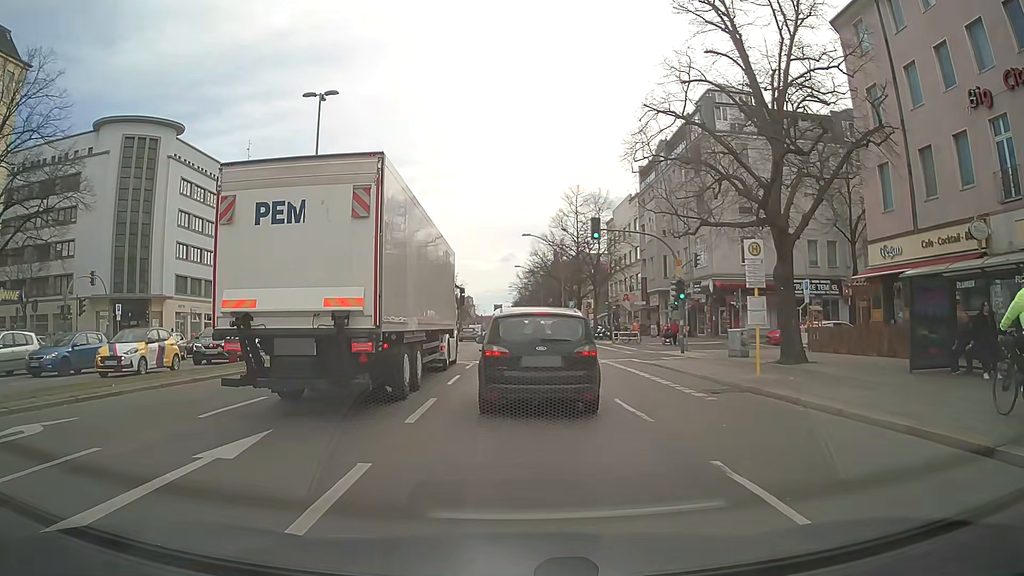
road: primary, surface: asphalt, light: Day
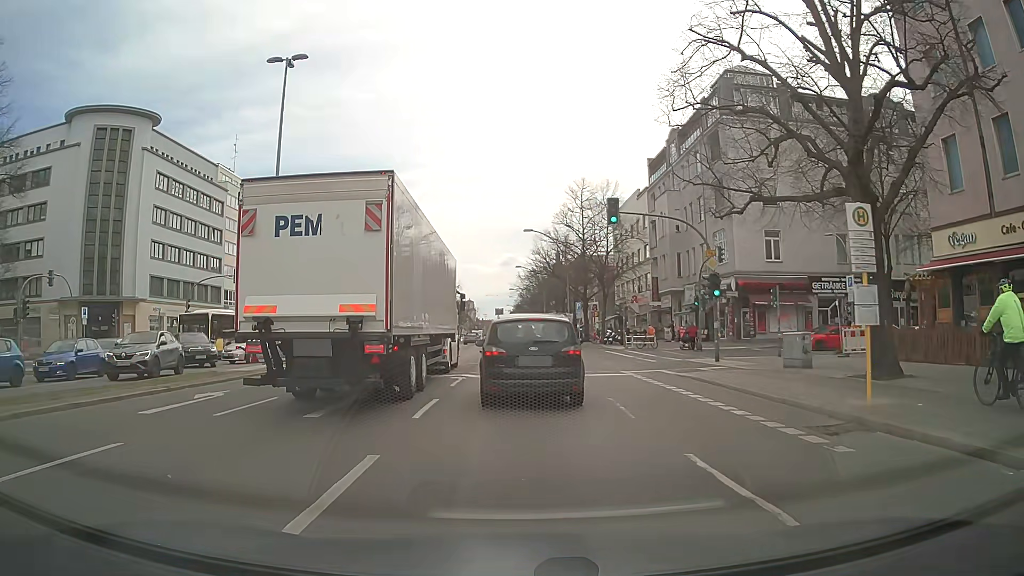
(0.0, +5.6) m; 0°
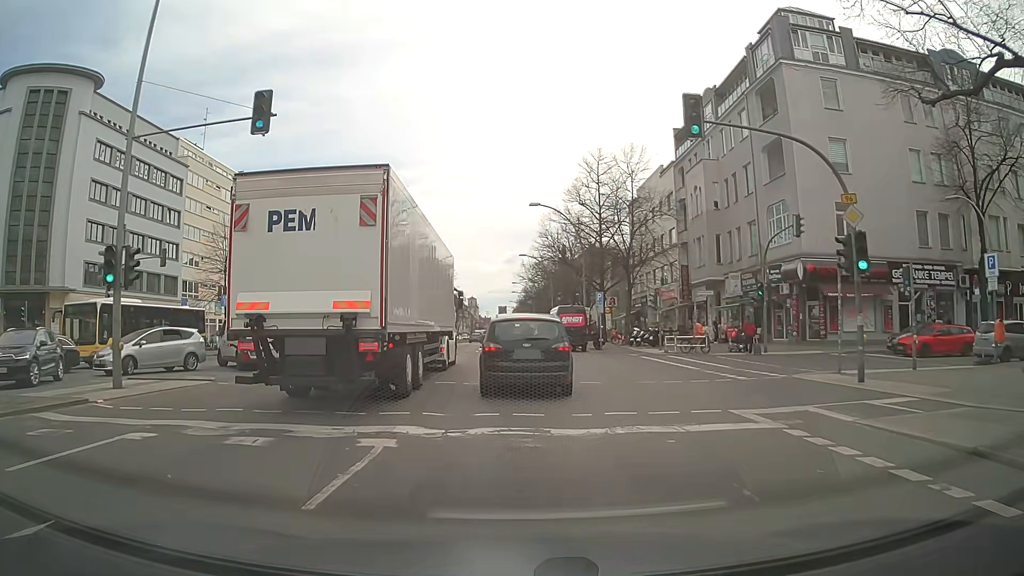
(+0.1, +11.8) m; 0°
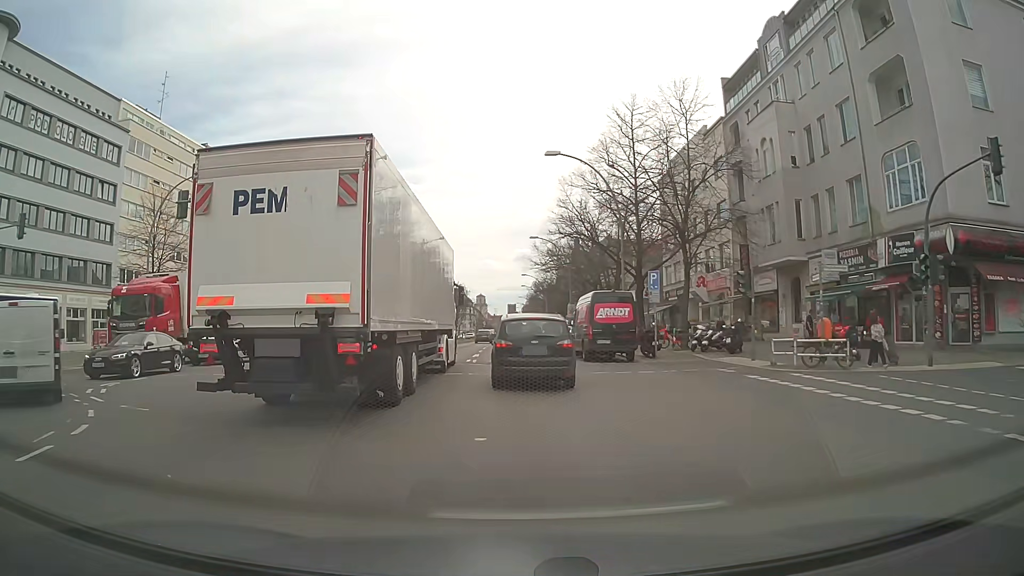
(0.0, +14.0) m; 0°
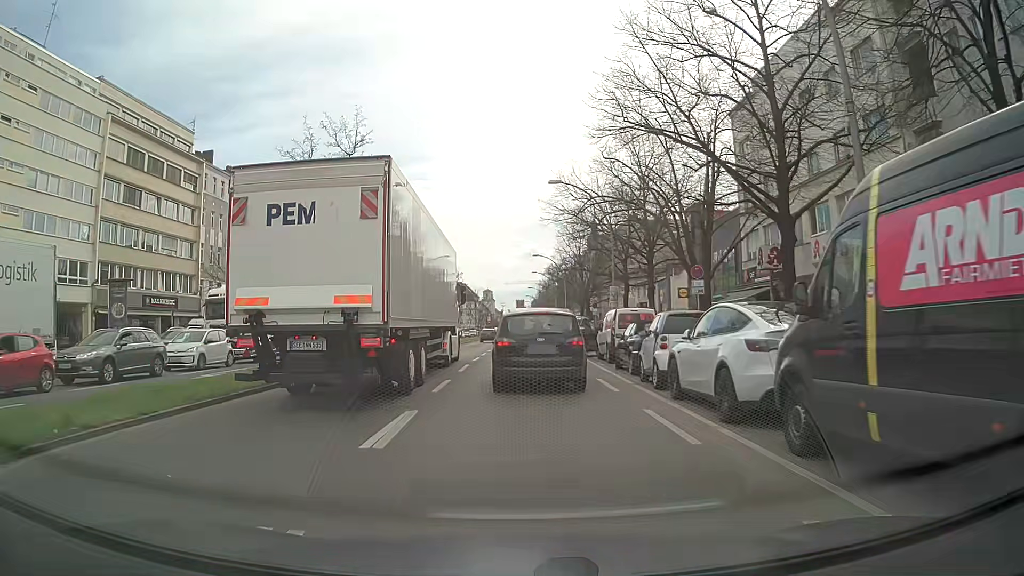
(-0.3, +23.7) m; -1°
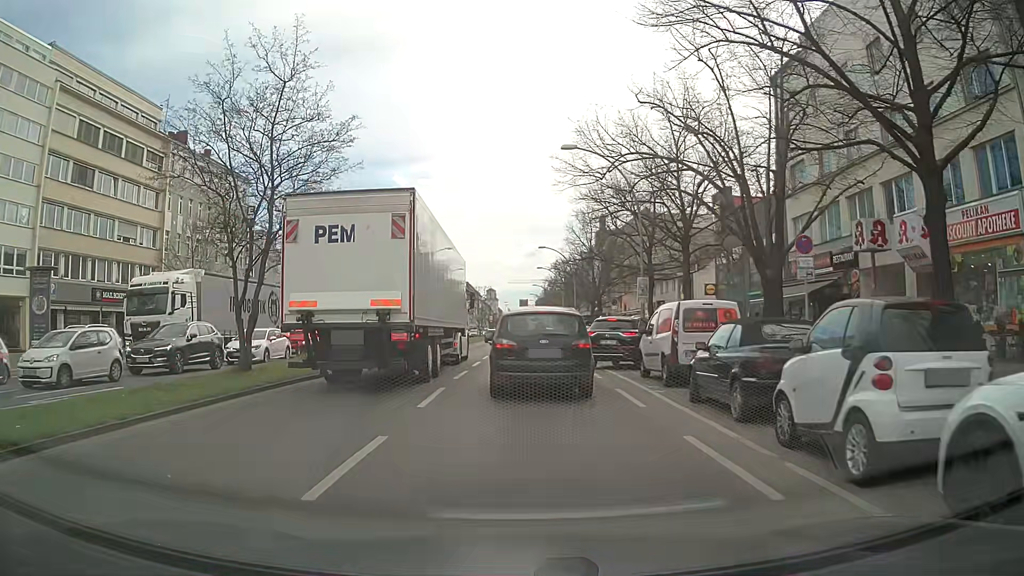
(-0.1, +8.2) m; -1°
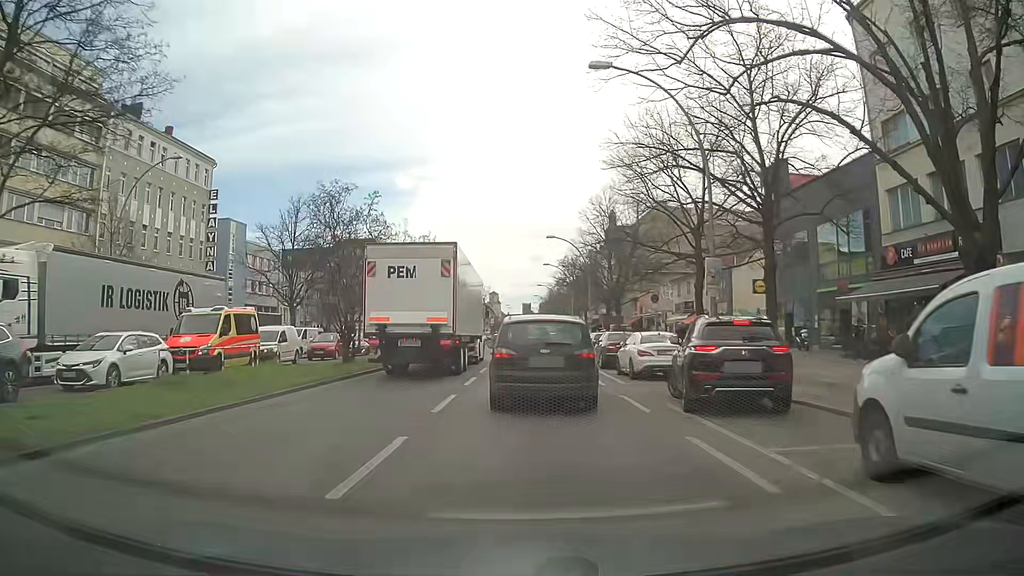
(-0.1, +11.5) m; -1°
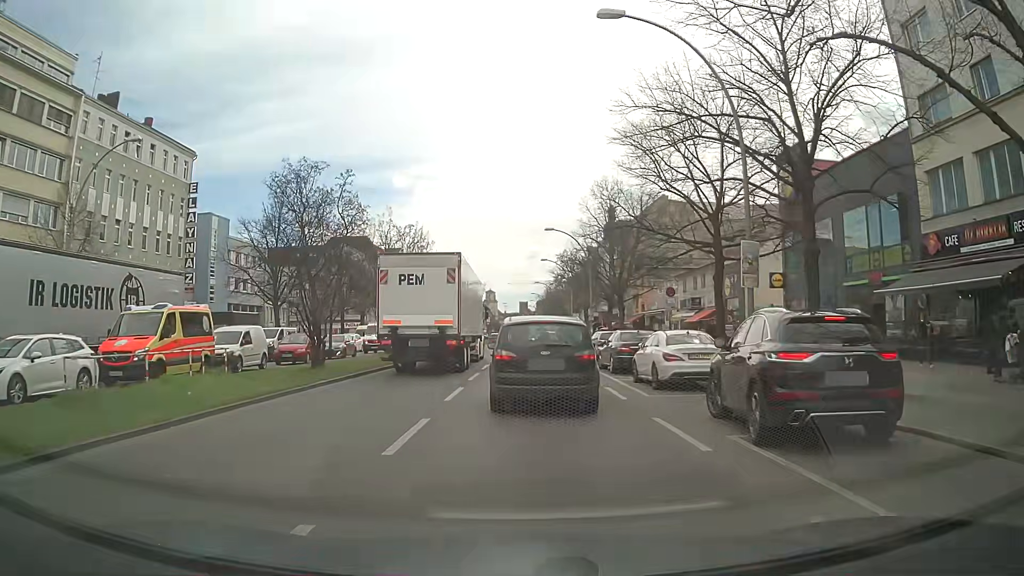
(+0.1, +3.9) m; +2°
(0, +10) (0, +20) (0, +30) (0, +40) (0, +50) (-1, +60) (-2, +70) (-3, +80) (-4, +90) (-4, +100) m
